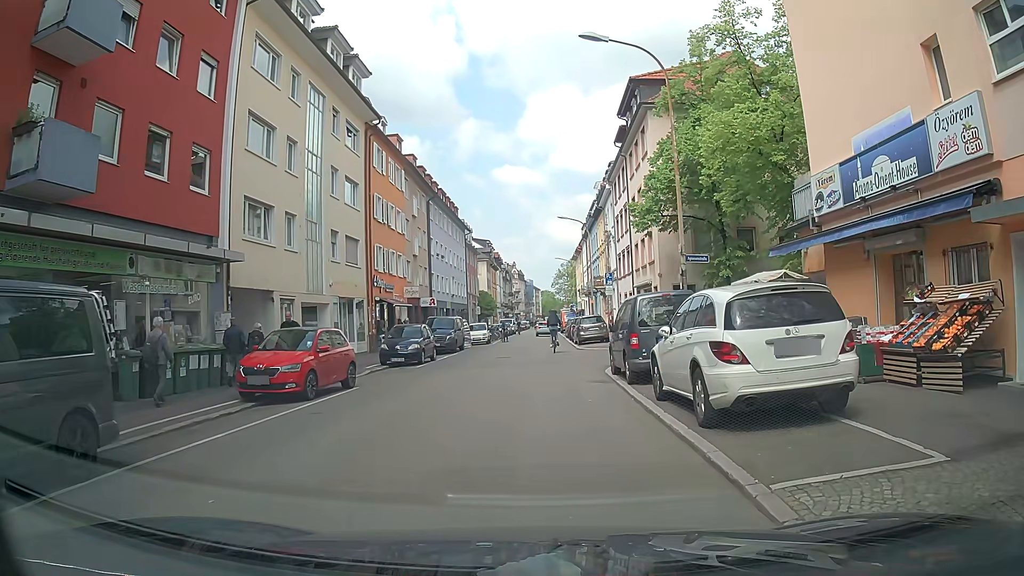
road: residential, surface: asphalt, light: Day
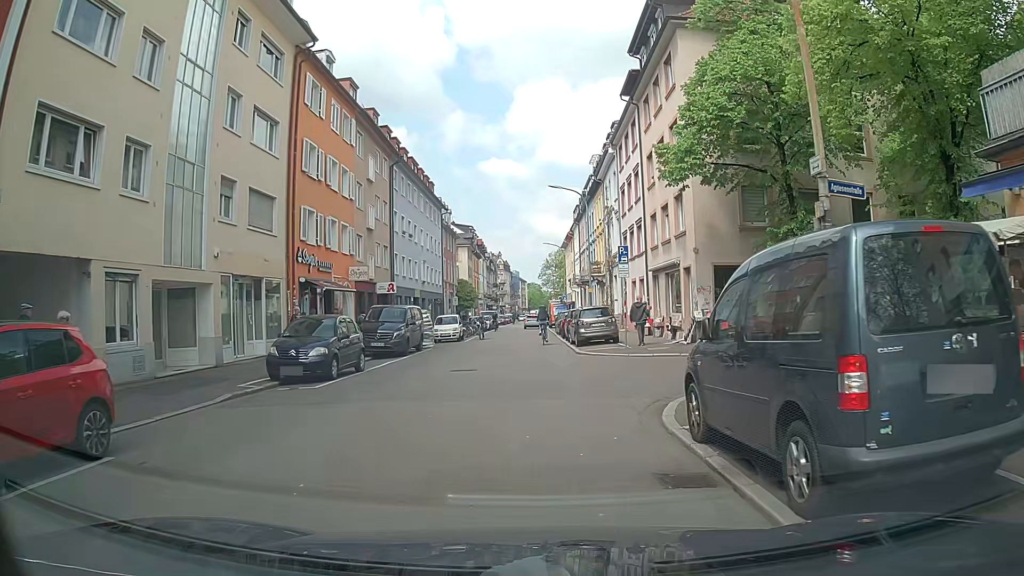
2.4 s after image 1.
(-0.1, +10.0) m; 0°
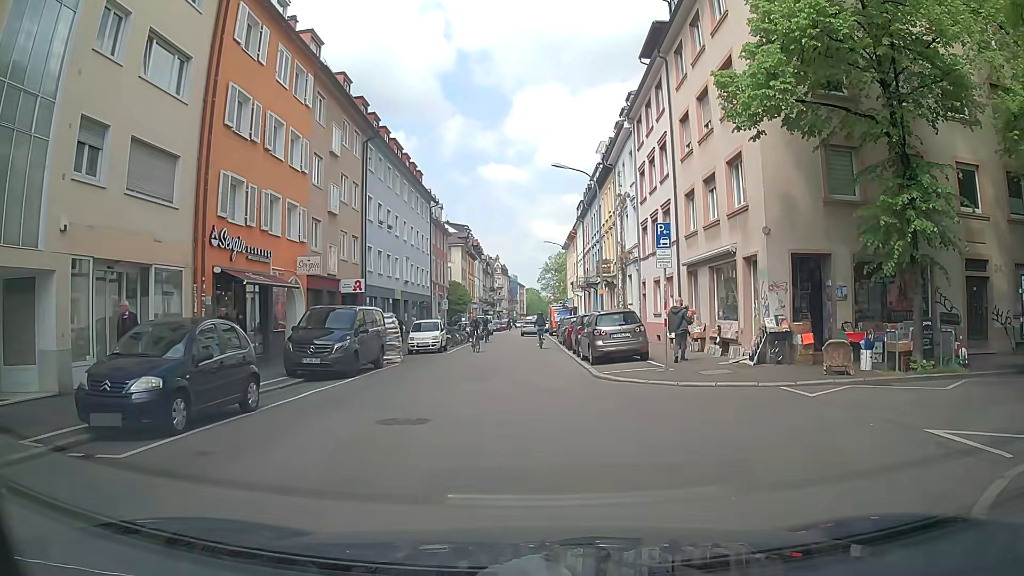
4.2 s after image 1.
(-0.1, +7.2) m; -2°
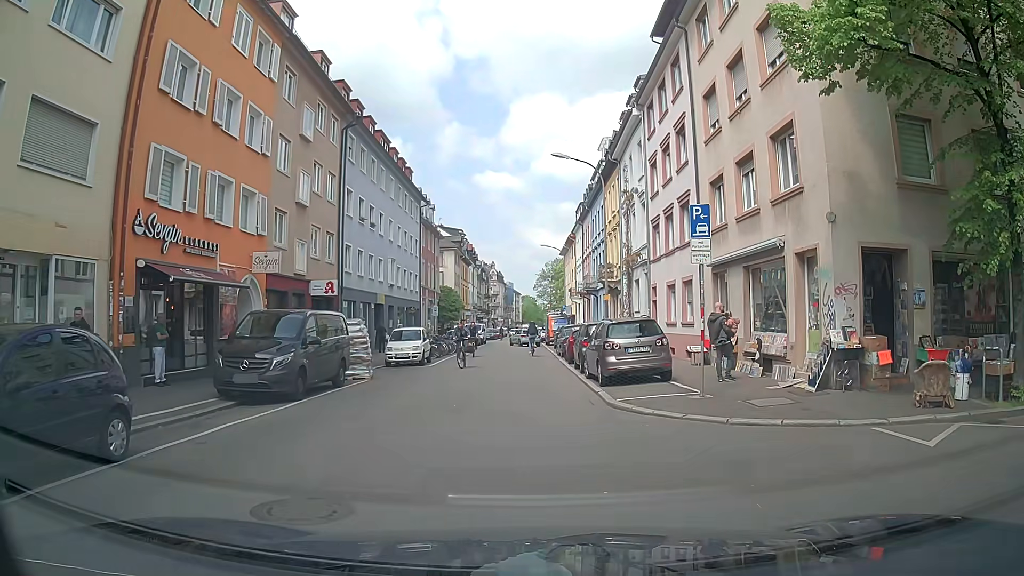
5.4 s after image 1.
(+0.1, +3.9) m; +2°
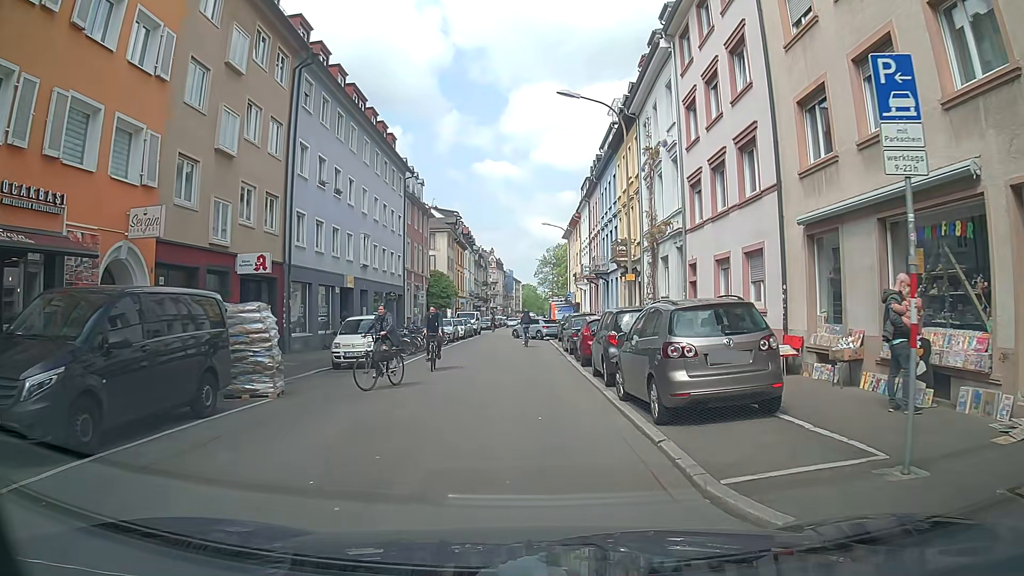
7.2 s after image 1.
(+0.2, +7.6) m; 0°
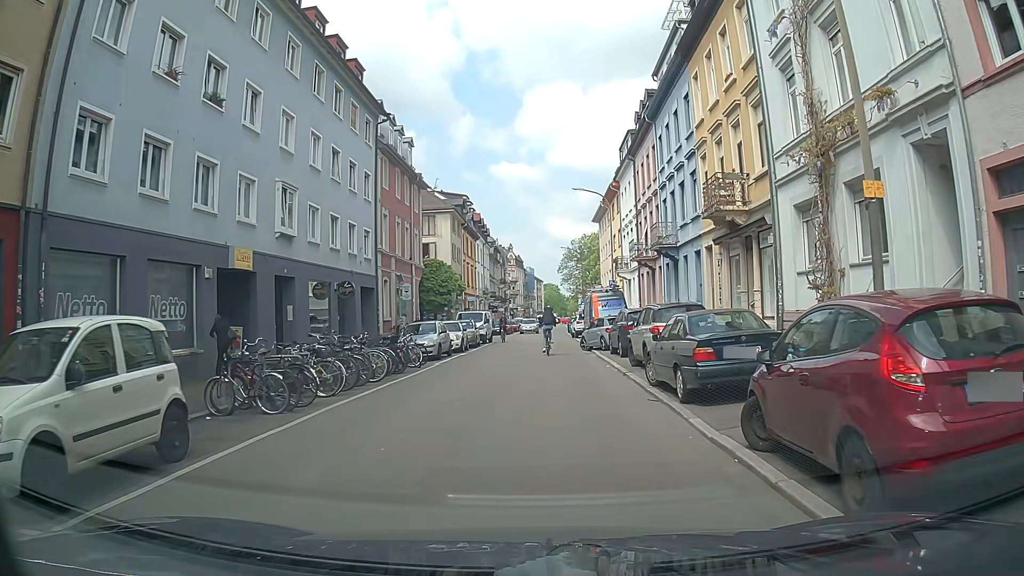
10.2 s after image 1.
(-0.5, +15.7) m; -1°
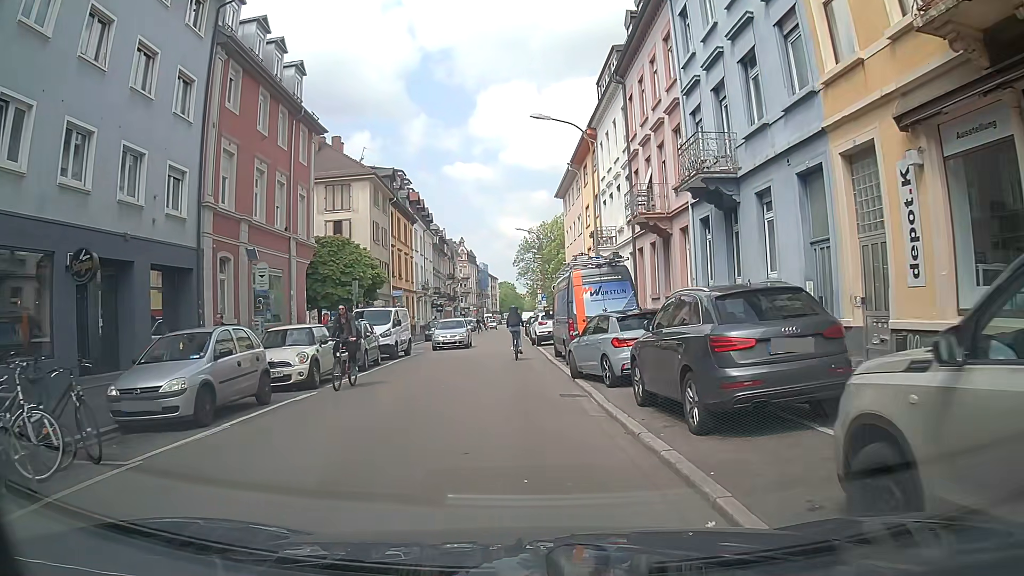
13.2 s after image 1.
(+0.3, +15.2) m; +1°
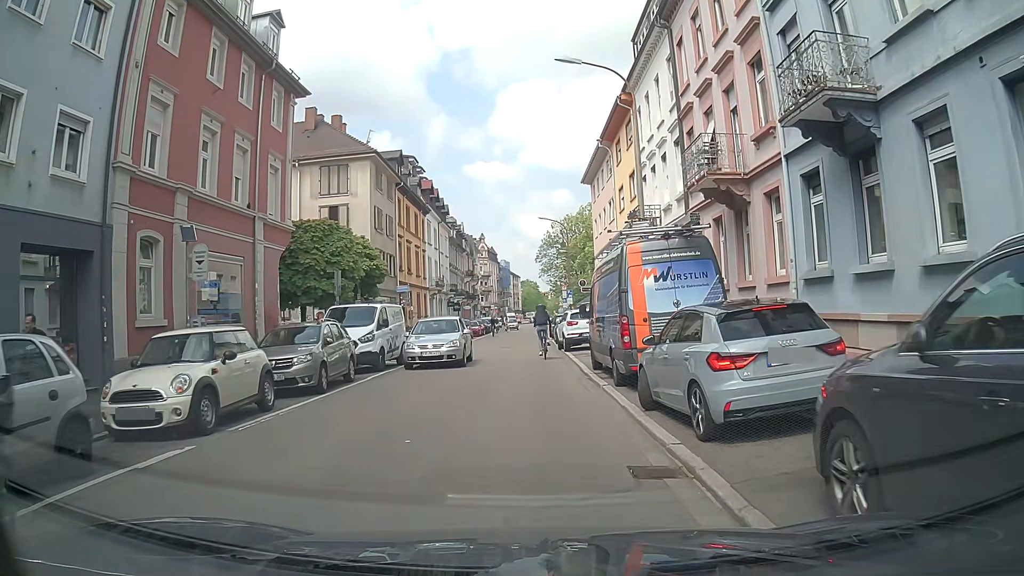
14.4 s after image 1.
(0.0, +6.1) m; -1°
